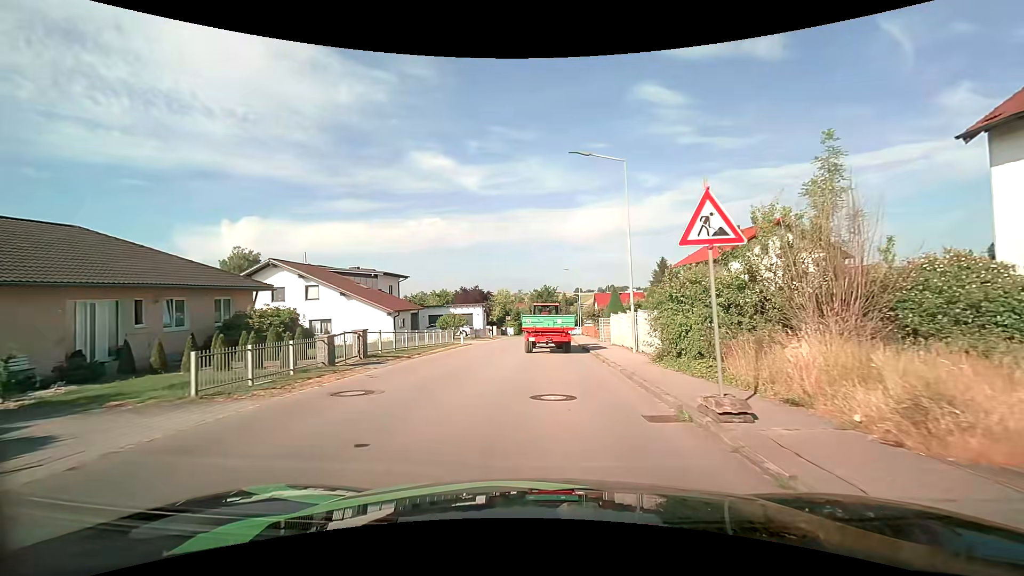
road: tertiary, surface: asphalt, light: Day
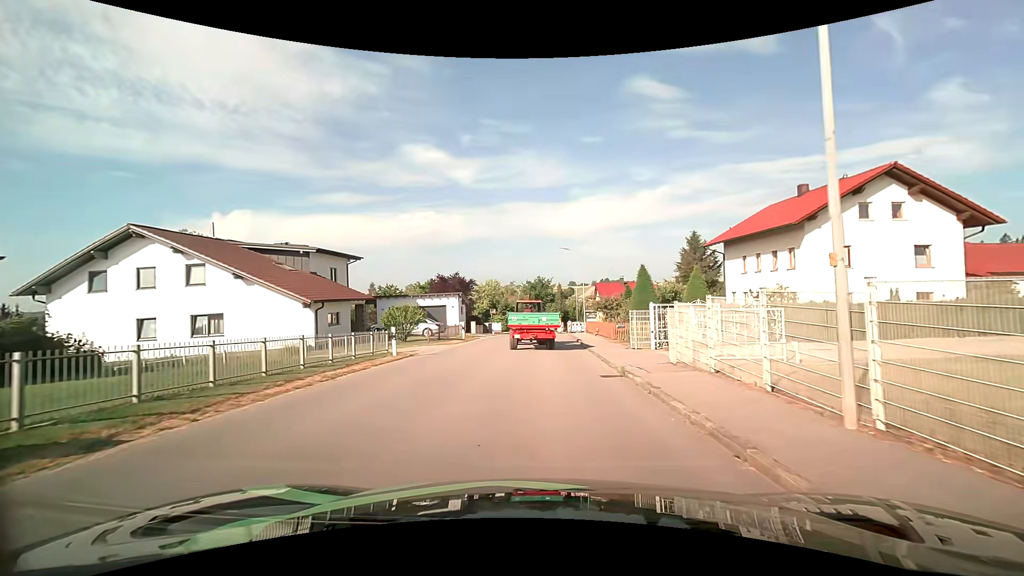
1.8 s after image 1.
(+0.2, +13.2) m; +1°
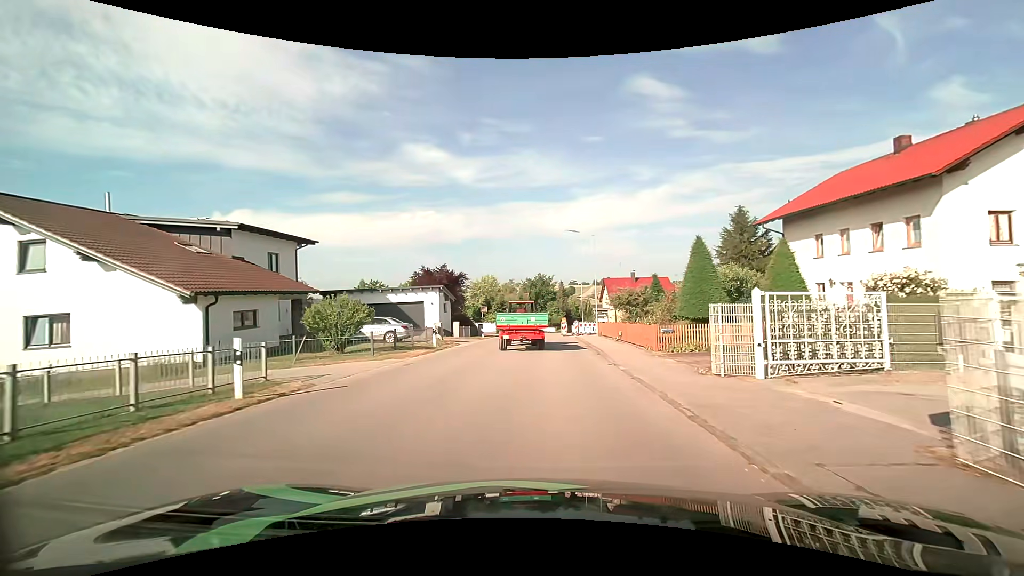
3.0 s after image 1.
(0.0, +9.3) m; 0°
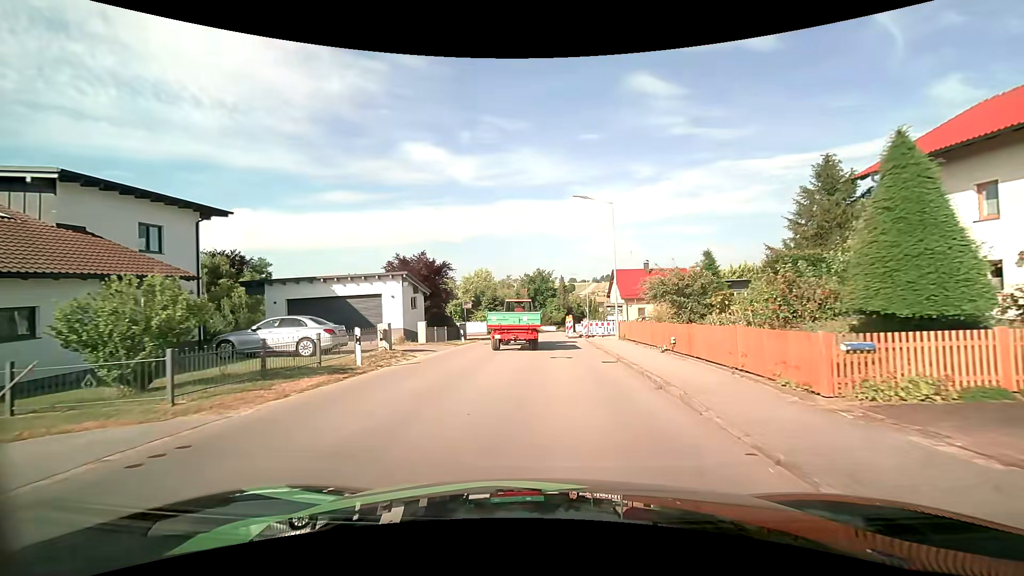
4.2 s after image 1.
(0.0, +9.8) m; 0°
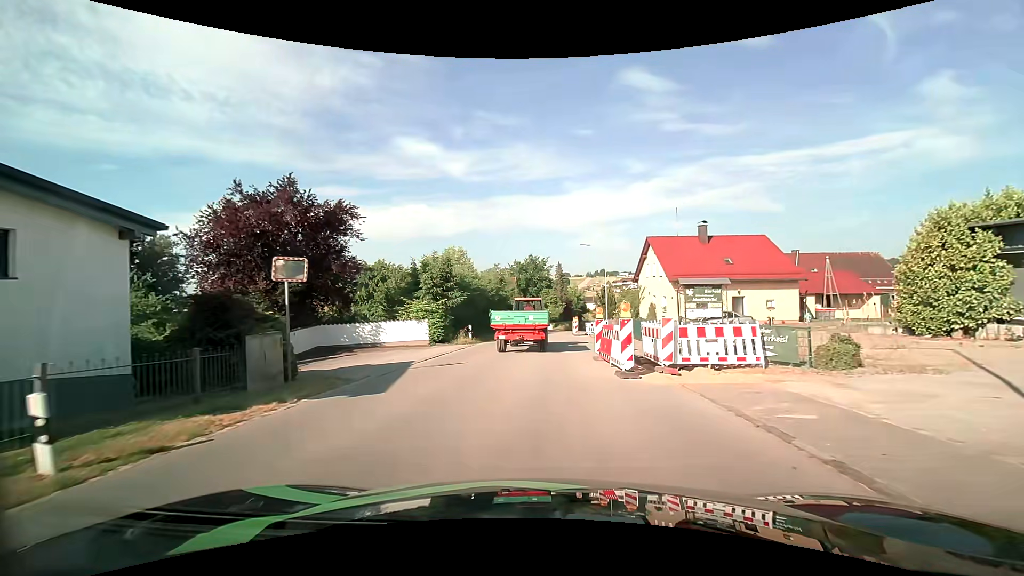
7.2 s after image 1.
(+0.1, +24.1) m; +1°
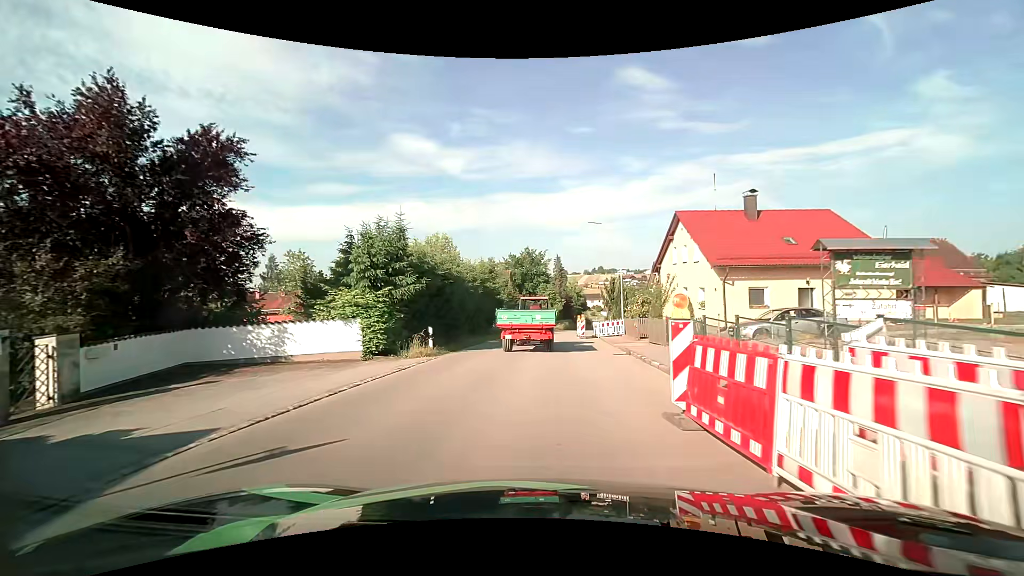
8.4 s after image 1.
(0.0, +9.4) m; +1°
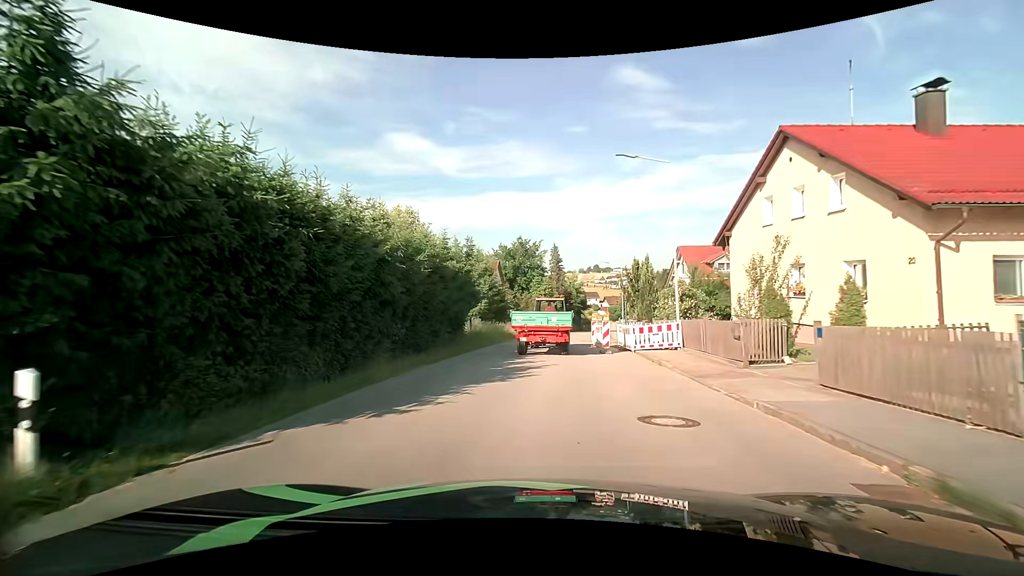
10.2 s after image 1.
(0.0, +14.3) m; +1°
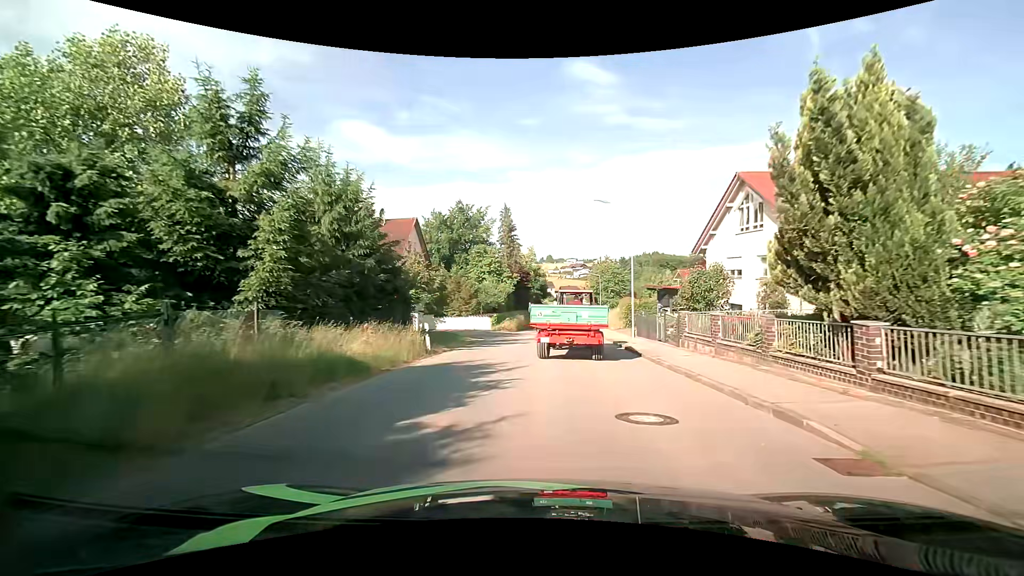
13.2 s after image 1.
(+0.8, +26.5) m; +5°
(0, +10) (+1, +20) (+2, +30) (+3, +40) (+4, +50) (+4, +60) (+5, +70) (+6, +80) (+8, +90) (+9, +100) m
